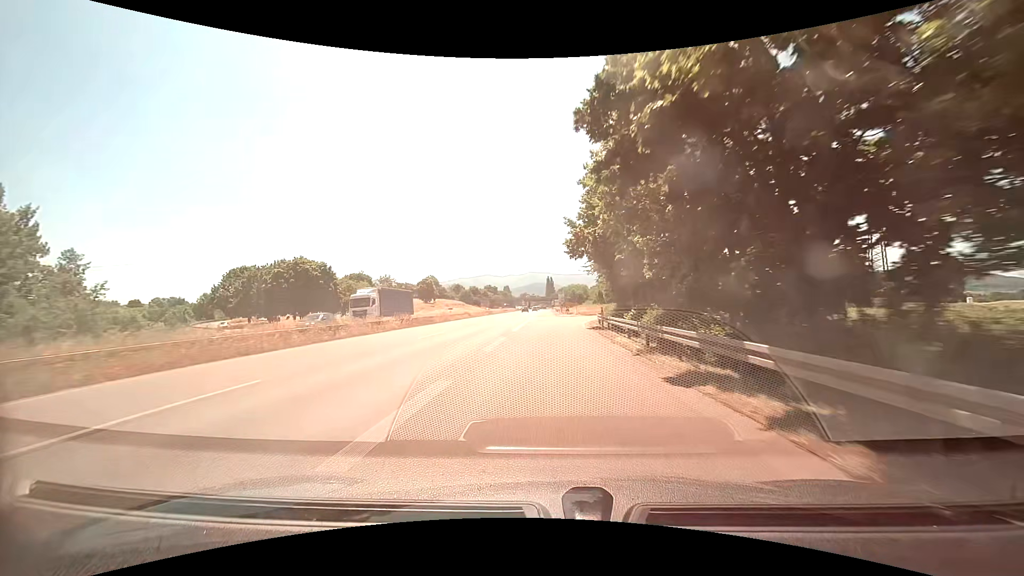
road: trunk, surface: asphalt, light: Day
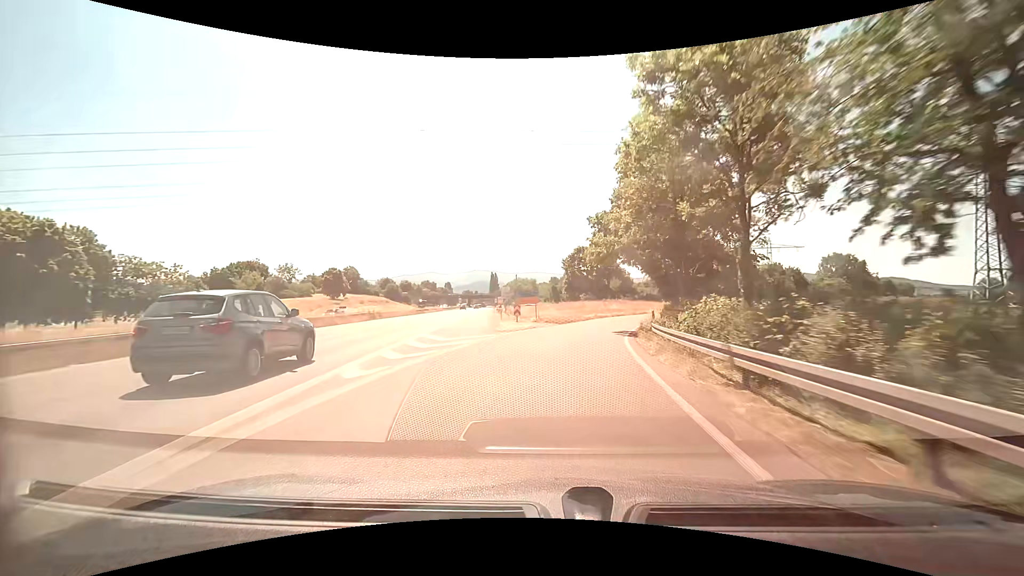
(+1.4, +40.3) m; +7°
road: trunk_link
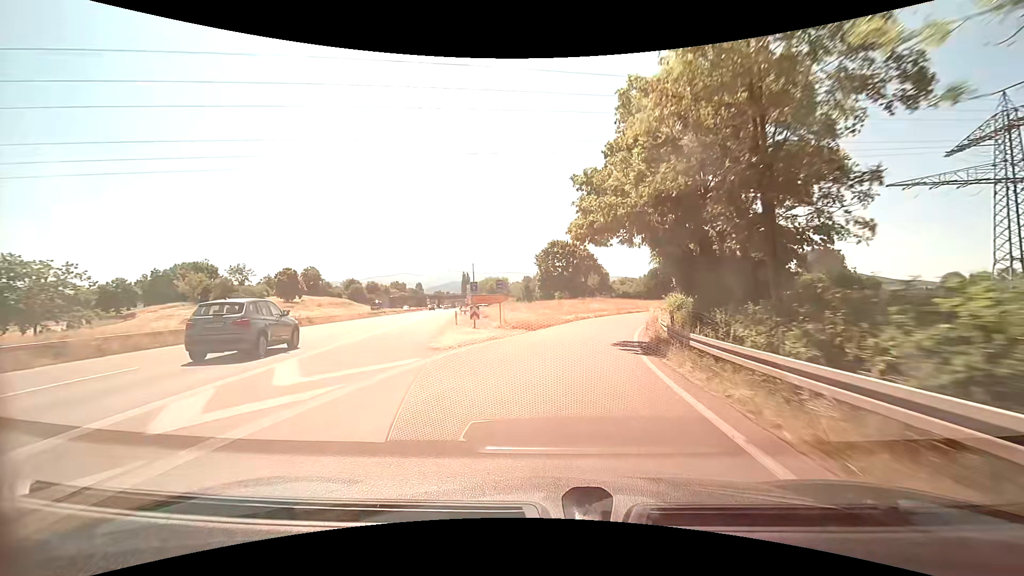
(+0.2, +9.6) m; +3°
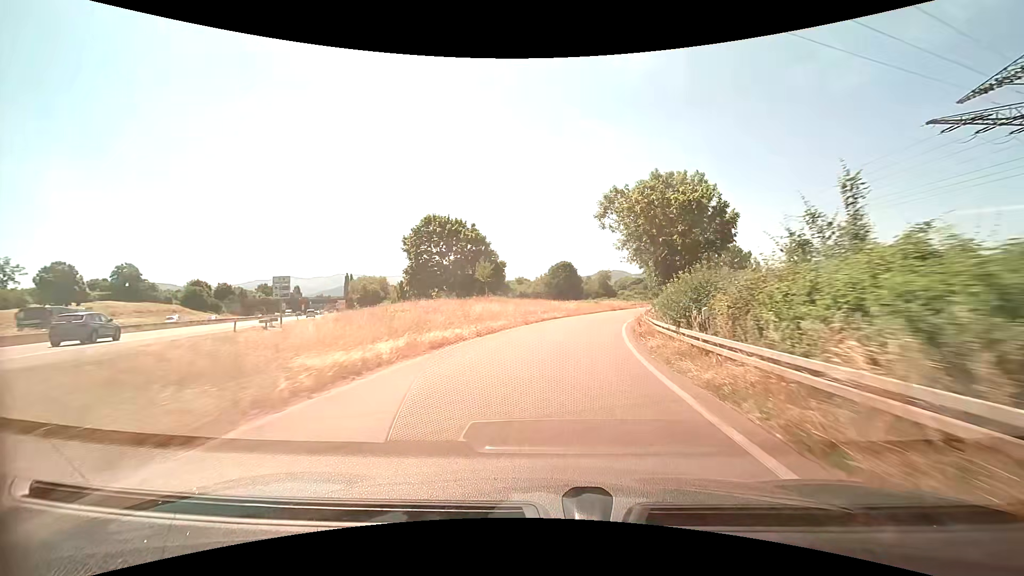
(+3.0, +28.2) m; +12°
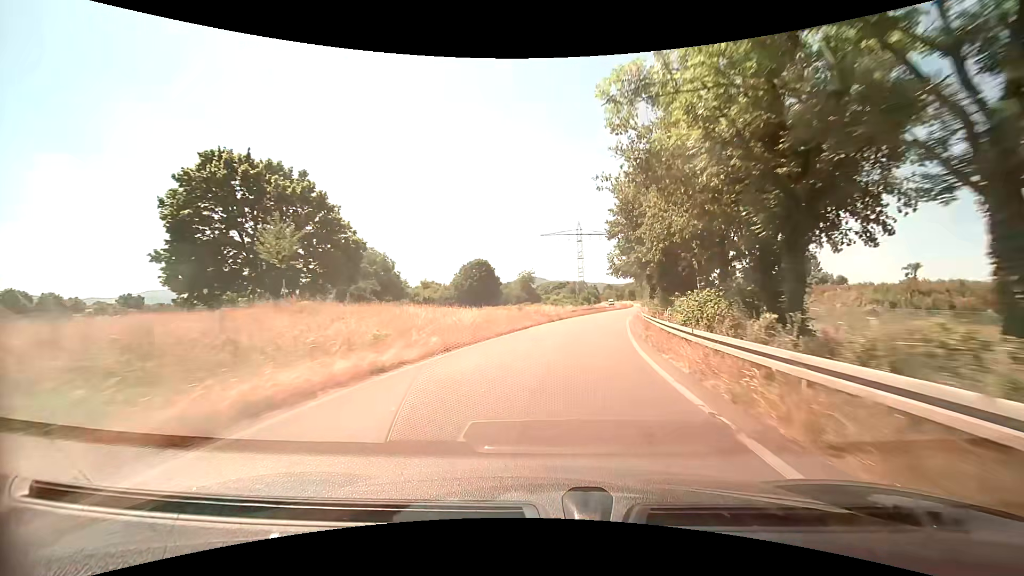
(+2.5, +28.7) m; +9°
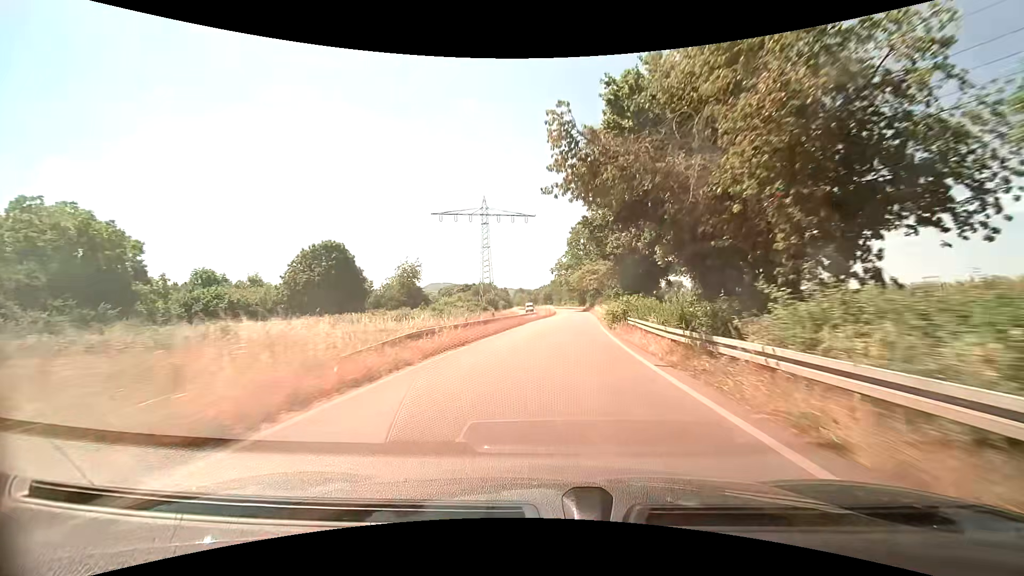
(+4.1, +40.4) m; +10°
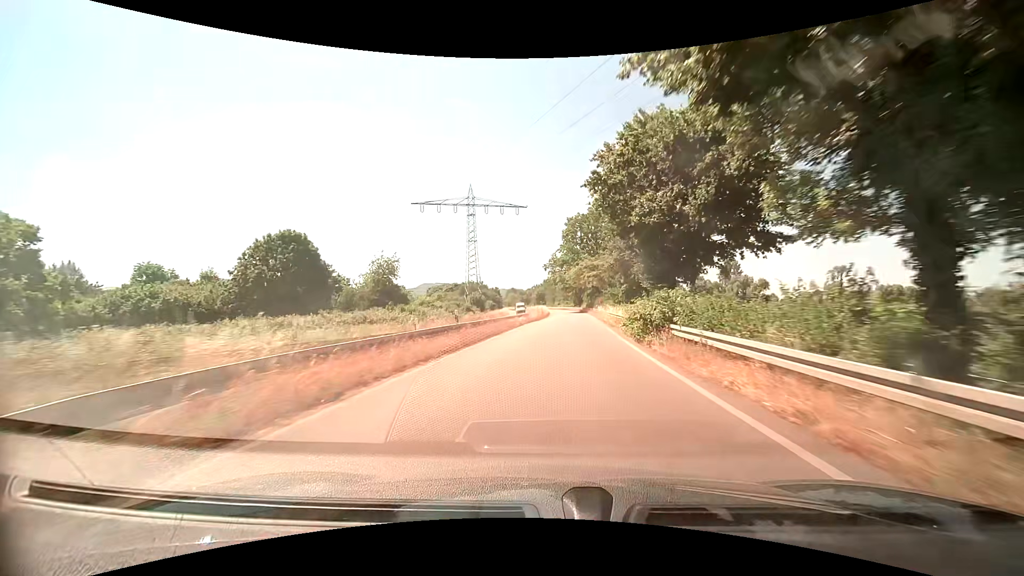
(+0.1, +10.5) m; +1°
(0, +10) (0, +20) (+1, +30) (+1, +40) (+2, +50) (+2, +60) (+3, +70) (+3, +80) (+3, +90) (+3, +100) m
